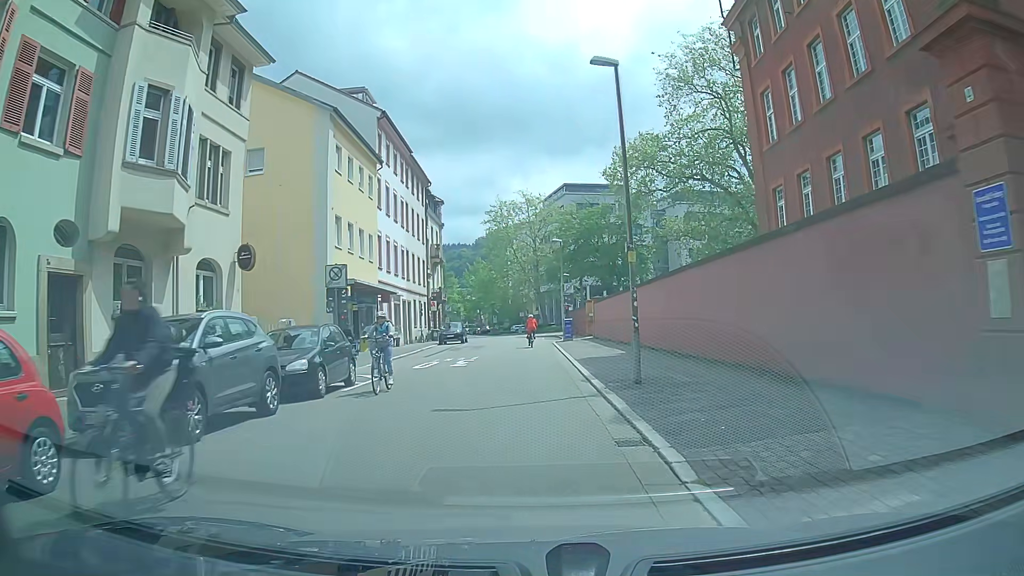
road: residential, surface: asphalt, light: Day
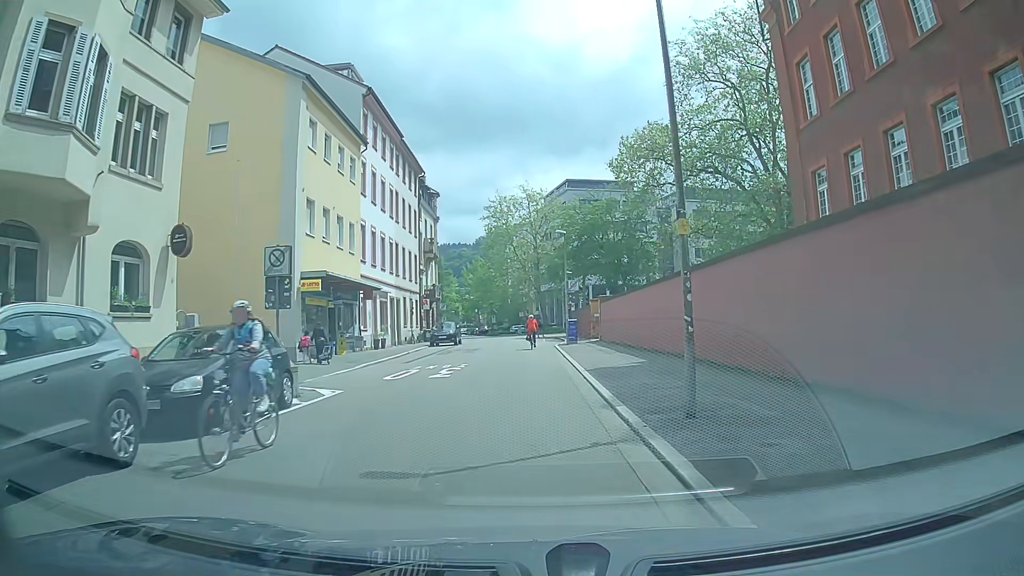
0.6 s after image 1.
(+0.2, +4.3) m; +2°
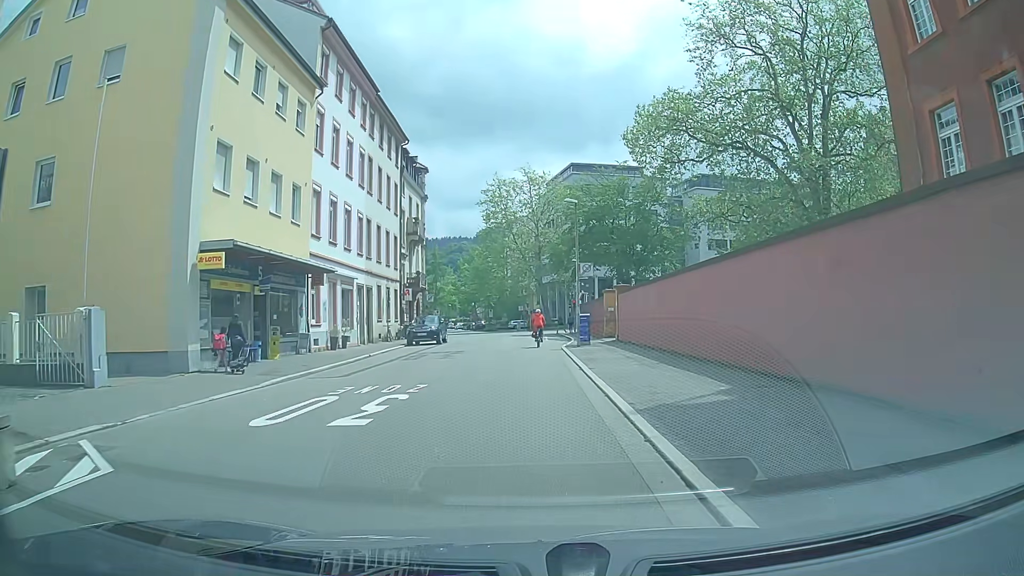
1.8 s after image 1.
(-0.2, +8.5) m; -3°
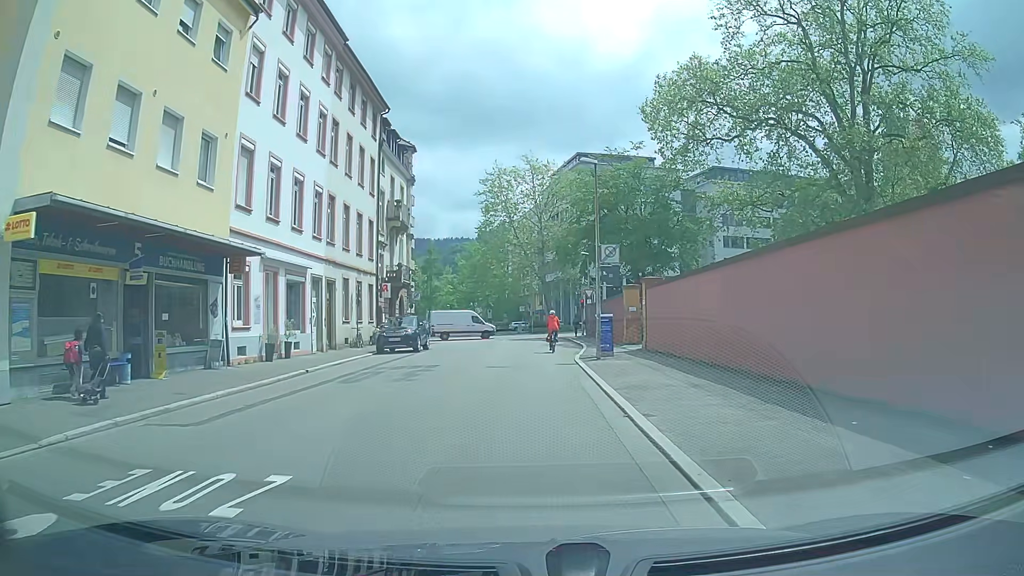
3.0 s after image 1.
(+0.1, +7.9) m; 0°
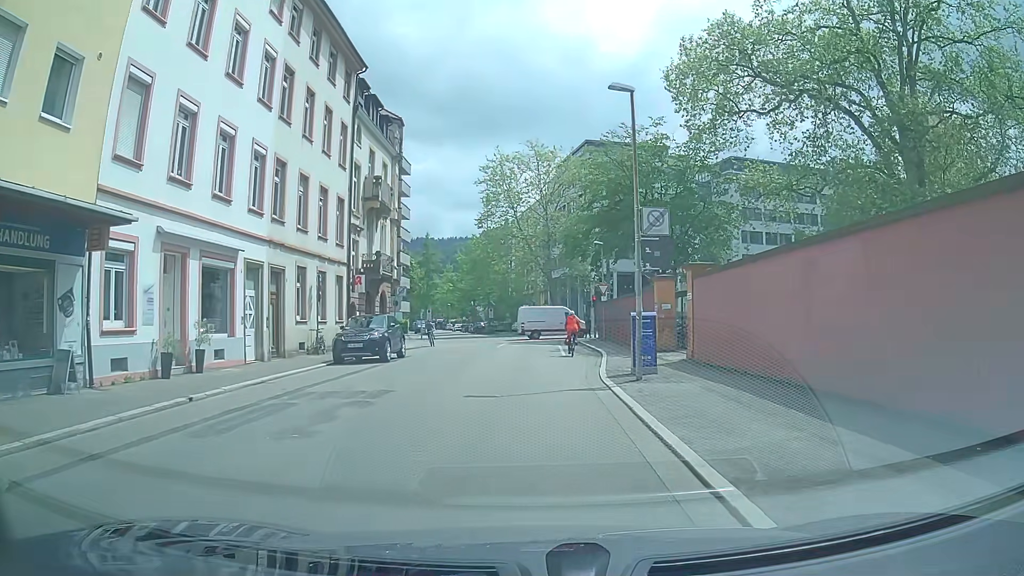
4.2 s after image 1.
(+0.2, +7.1) m; +1°
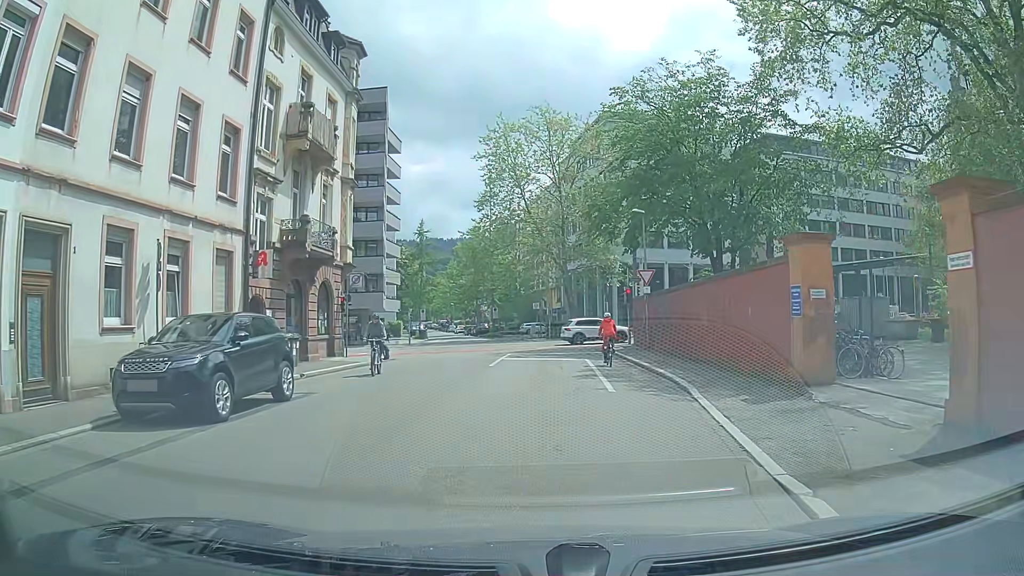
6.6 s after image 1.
(0.0, +13.1) m; -2°
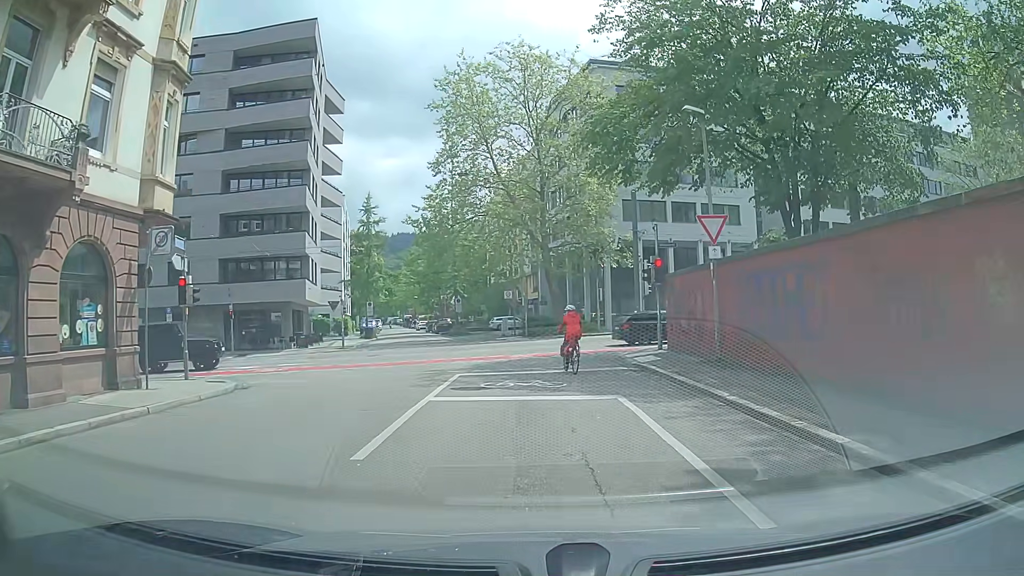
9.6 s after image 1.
(+0.1, +14.6) m; +2°
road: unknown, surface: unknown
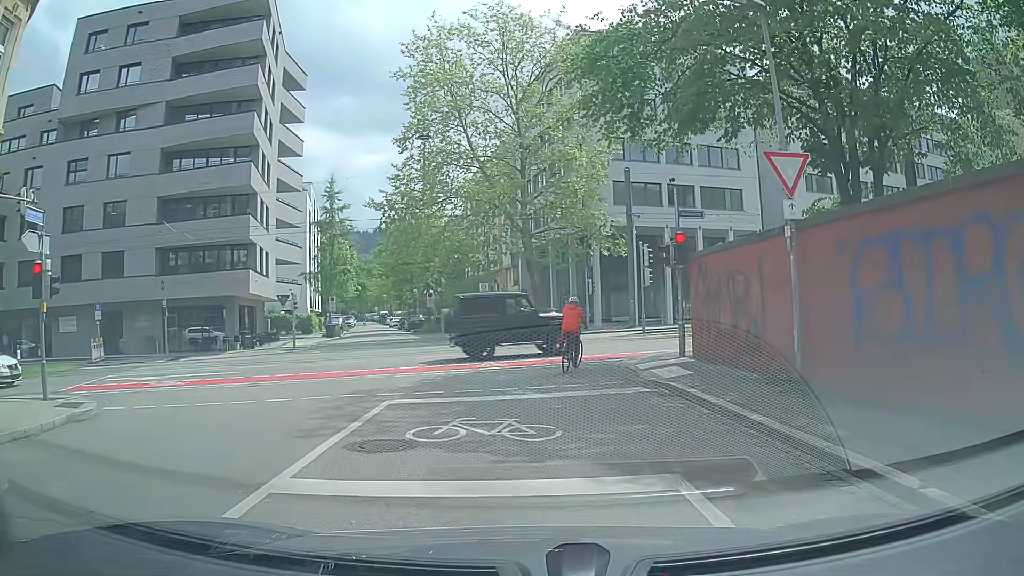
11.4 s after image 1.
(+0.1, +6.1) m; +3°
